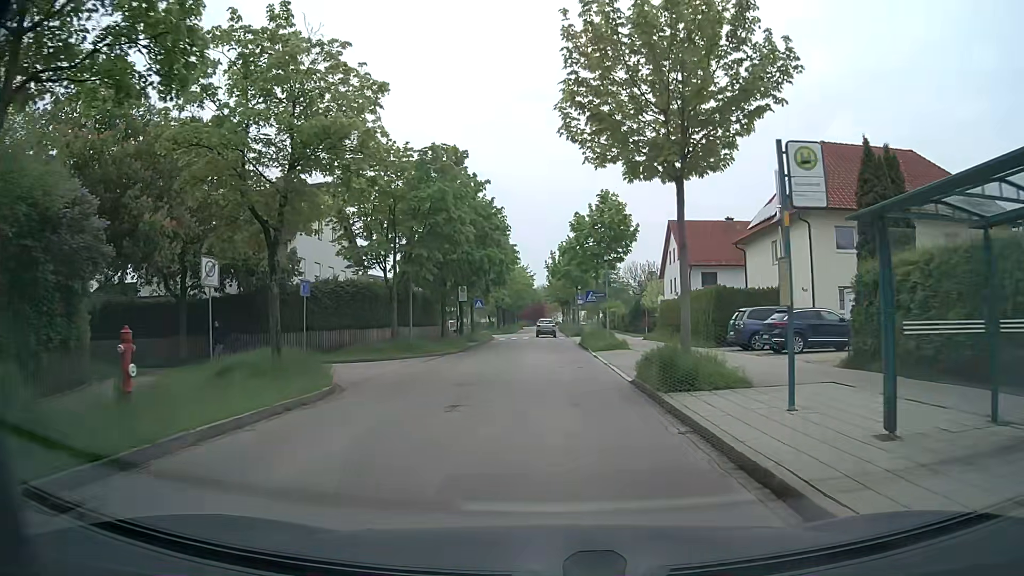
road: residential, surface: asphalt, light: Day
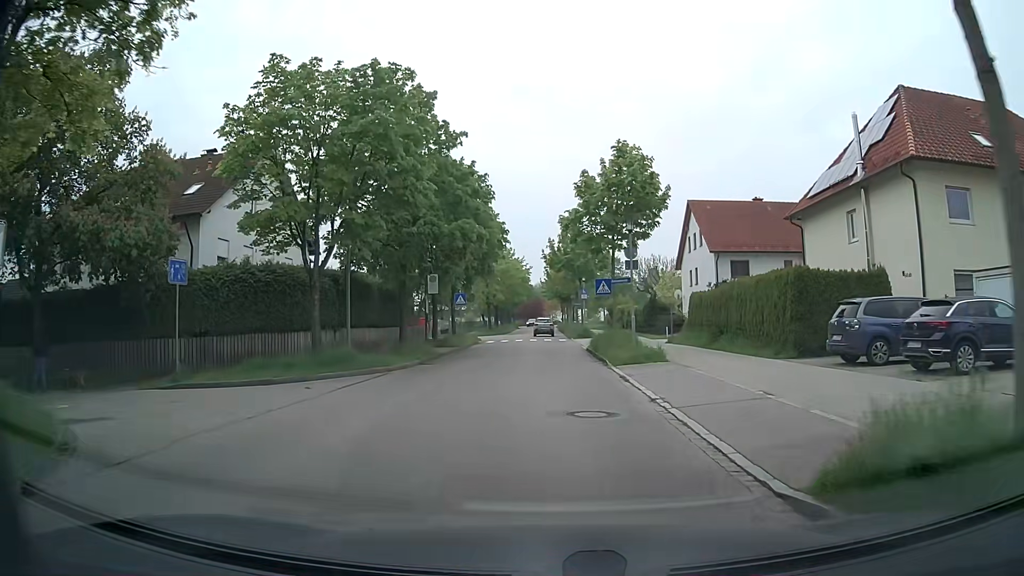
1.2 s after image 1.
(0.0, +10.2) m; 0°
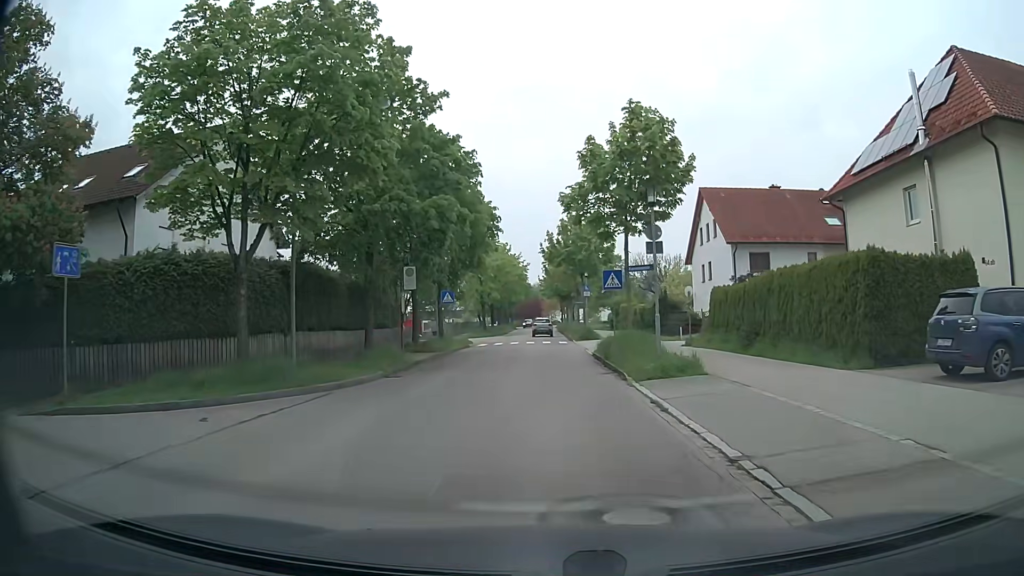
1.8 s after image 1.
(0.0, +5.1) m; 0°
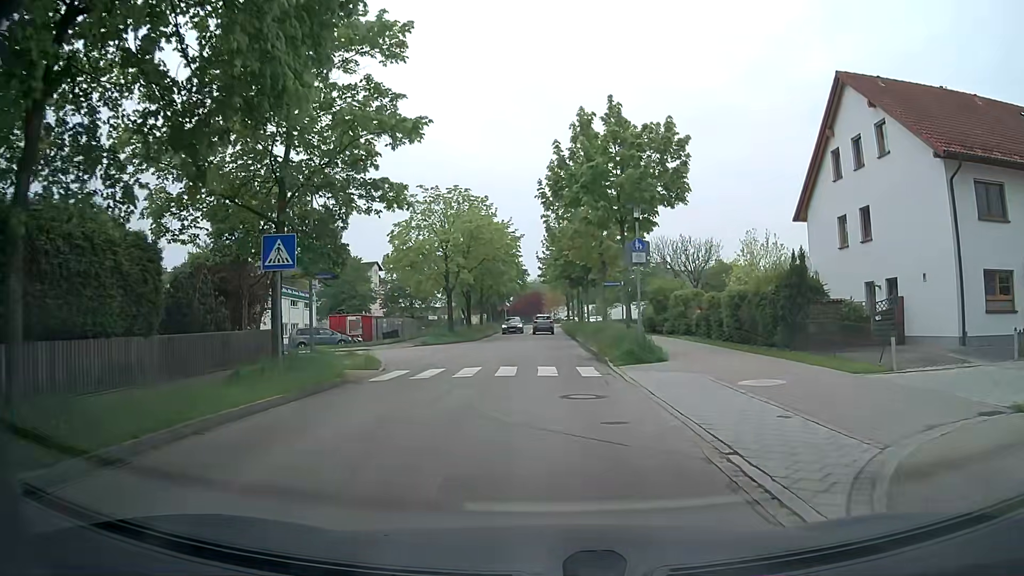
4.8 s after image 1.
(-0.1, +25.0) m; -1°
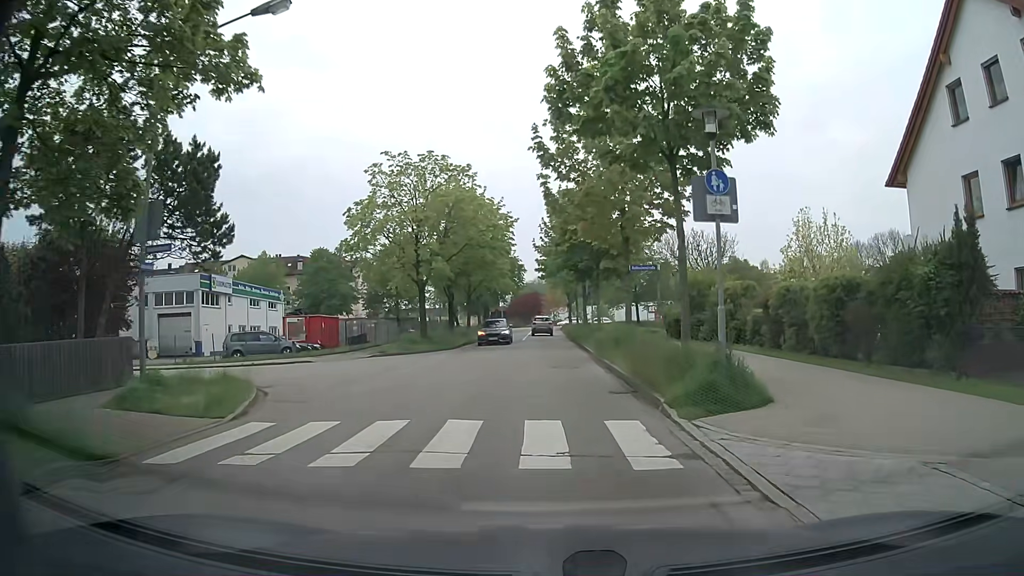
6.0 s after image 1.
(+0.1, +9.6) m; +1°
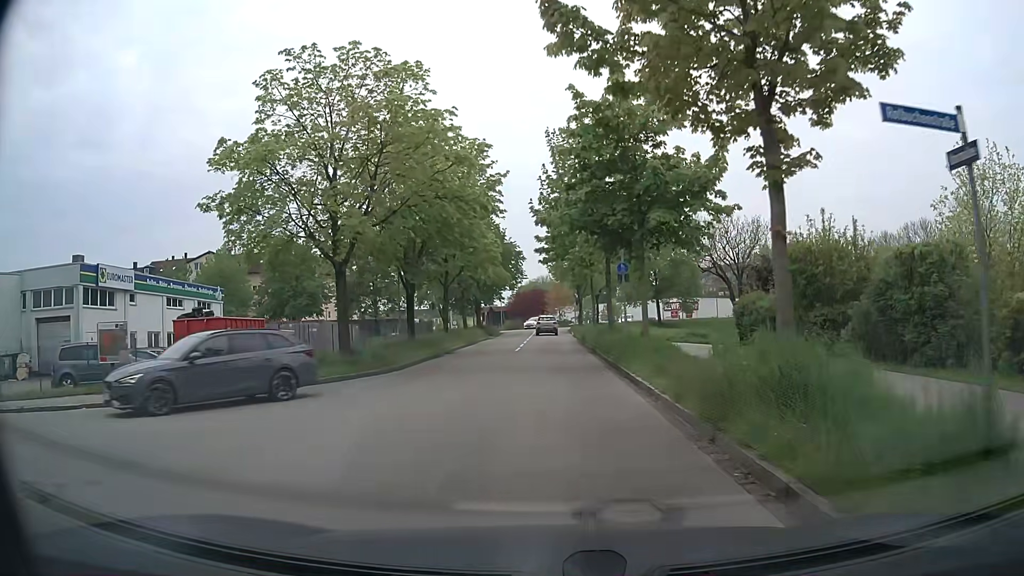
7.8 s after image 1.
(-0.1, +14.6) m; 0°
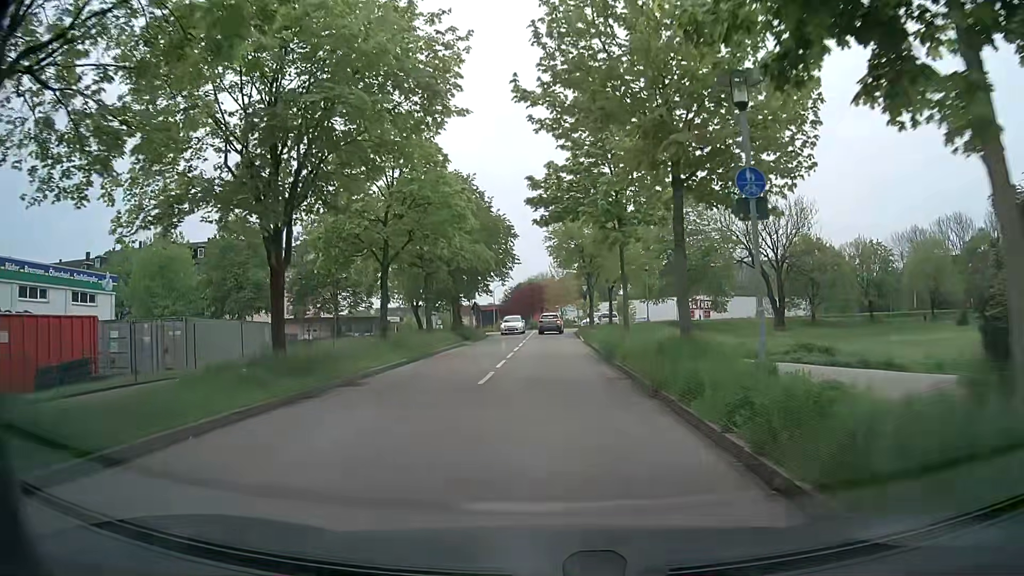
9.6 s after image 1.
(-0.3, +15.5) m; -1°
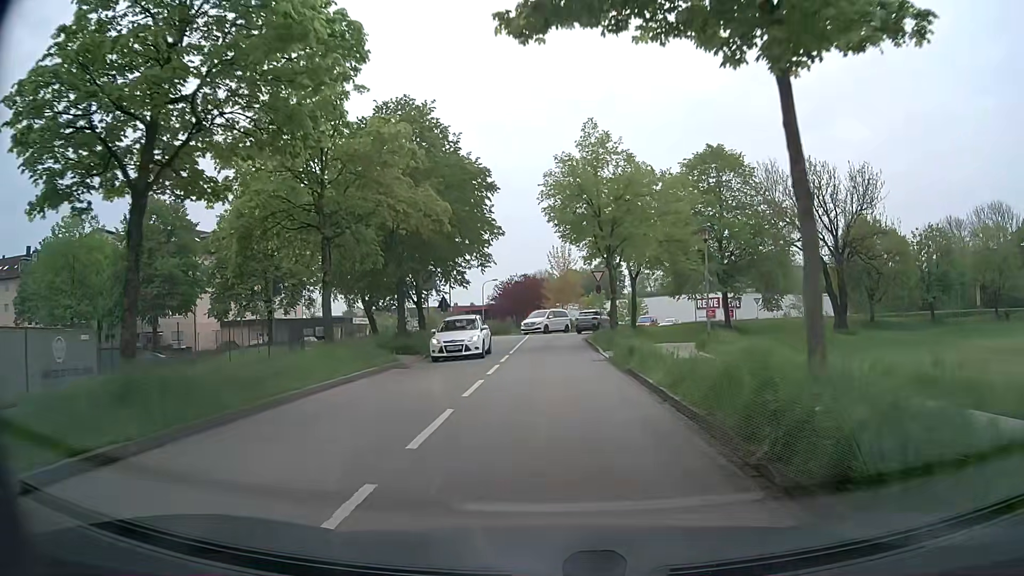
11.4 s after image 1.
(+0.1, +16.3) m; 0°
(0, +10) (0, +20) (0, +30) (+1, +40) (+4, +49) (+12, +55) (+21, +60) (+28, +67) (+37, +72) (+47, +72) m
